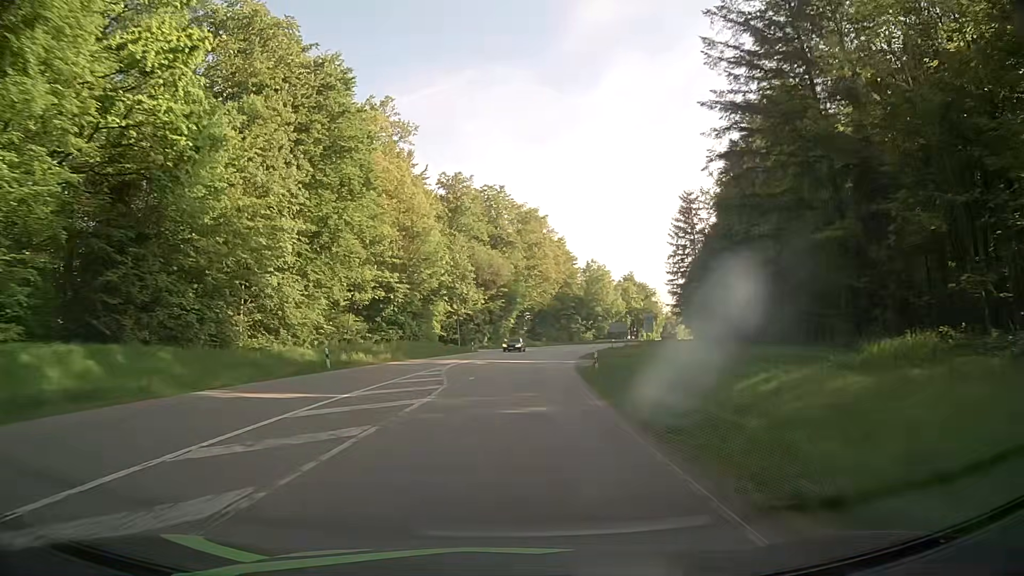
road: secondary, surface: asphalt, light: Day
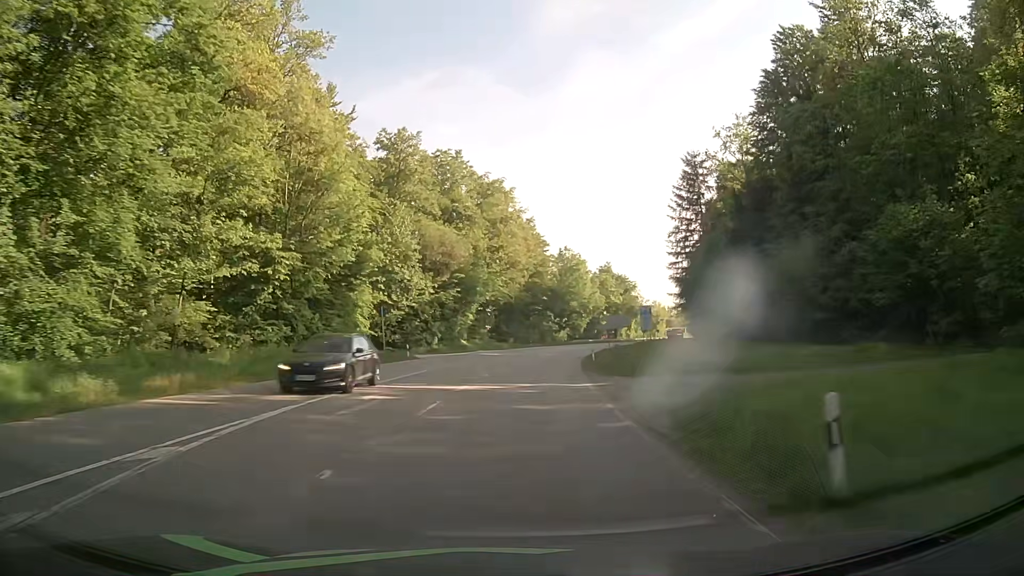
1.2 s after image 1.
(+0.4, +23.3) m; +3°
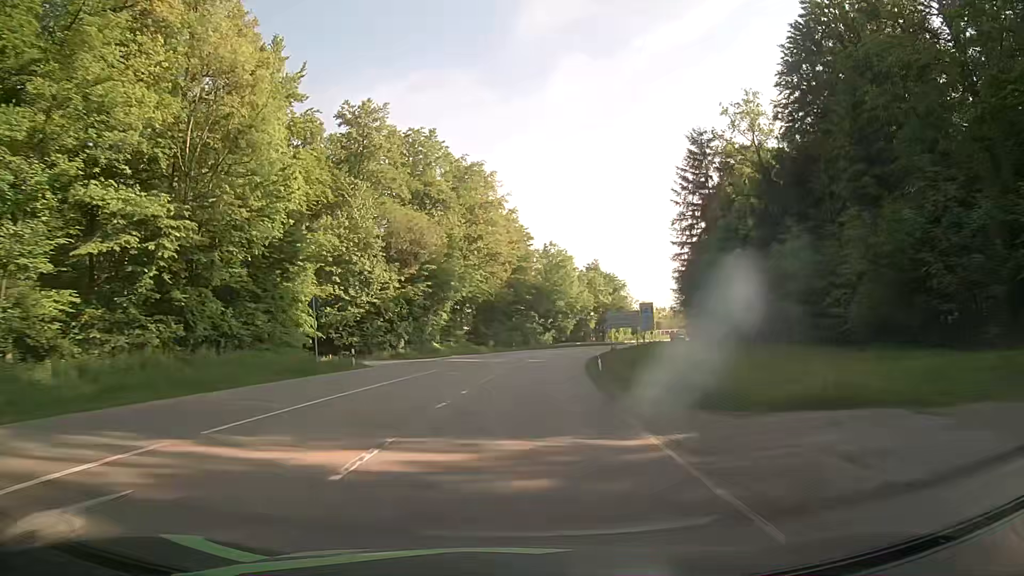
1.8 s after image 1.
(+0.2, +11.3) m; +2°
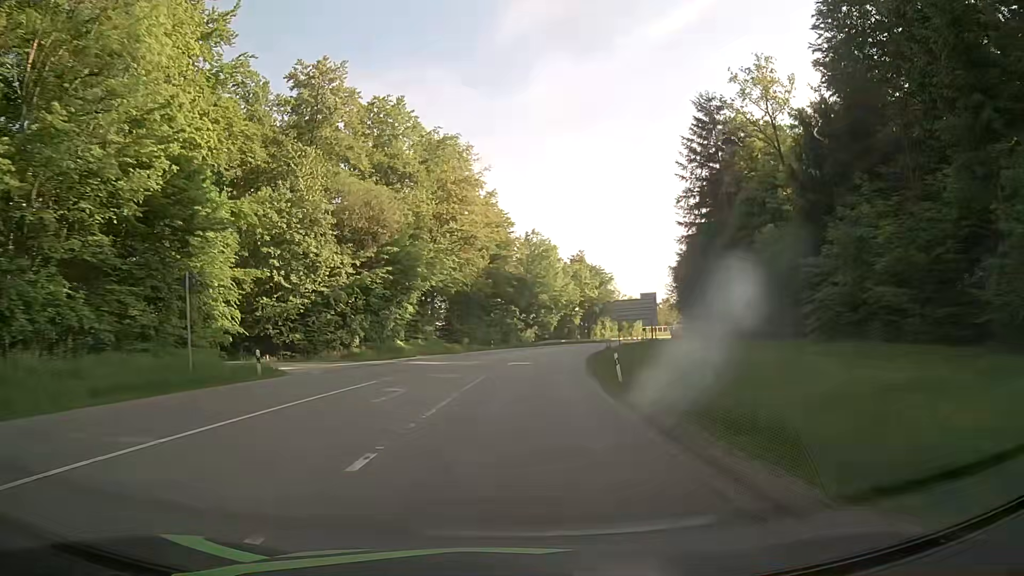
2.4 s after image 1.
(+0.2, +11.0) m; +1°
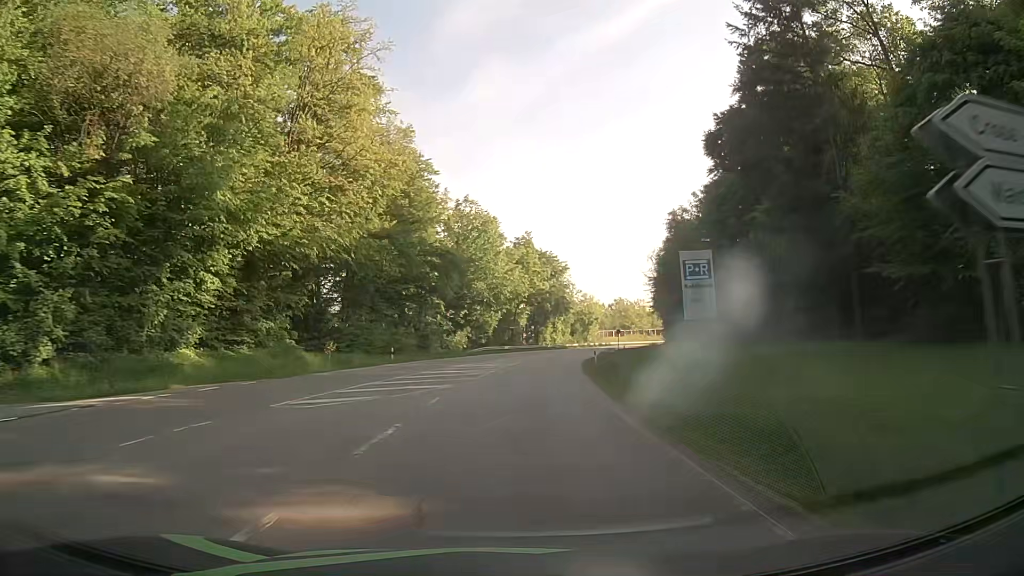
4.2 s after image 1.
(+1.6, +31.9) m; +6°
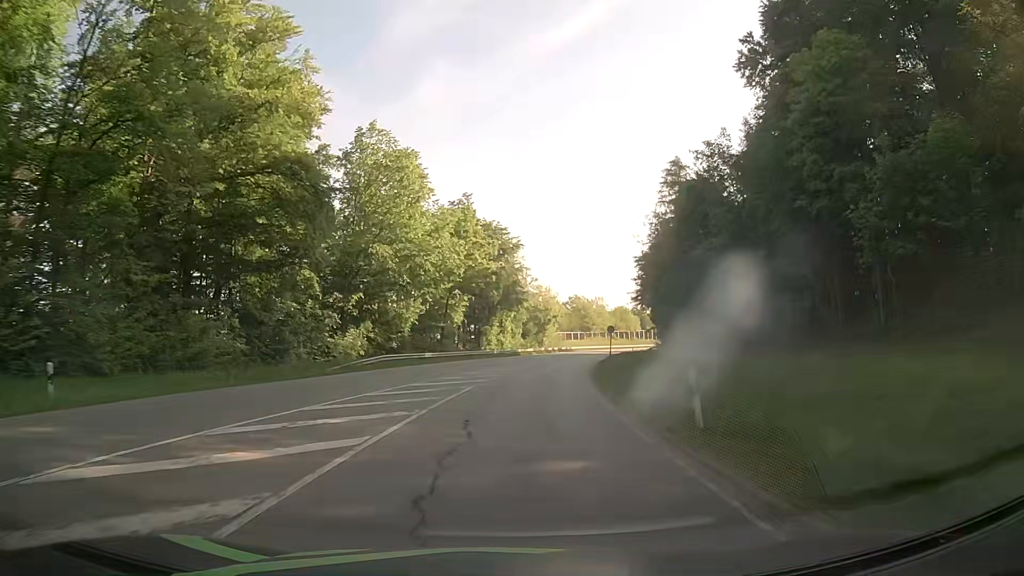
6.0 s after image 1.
(+1.3, +31.9) m; +5°
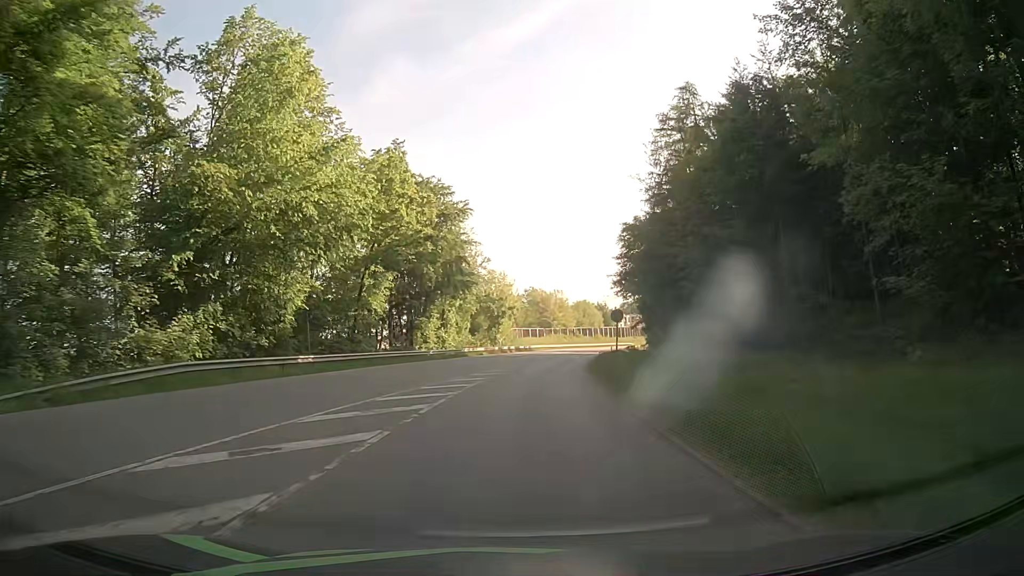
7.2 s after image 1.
(+0.6, +21.4) m; +4°
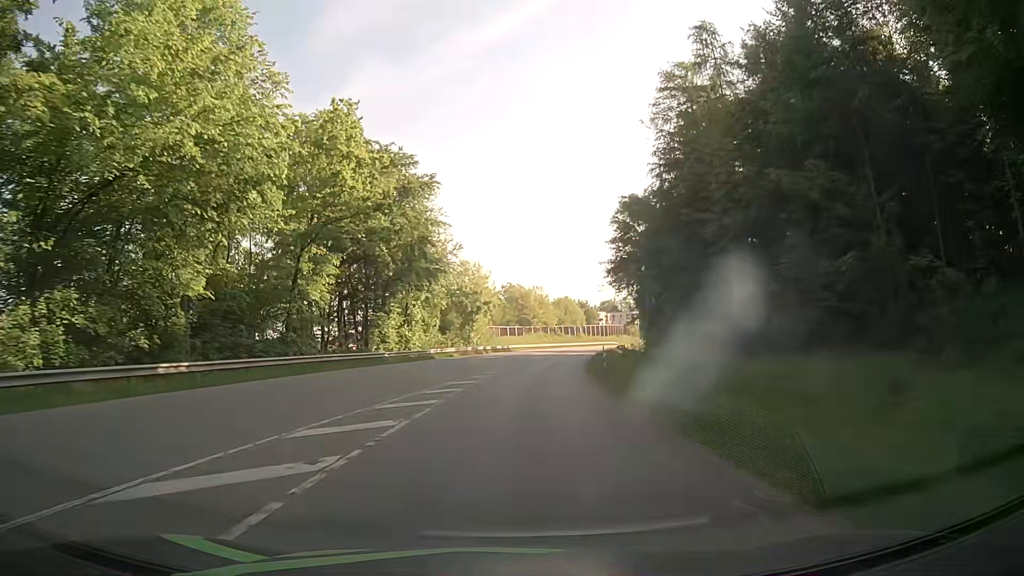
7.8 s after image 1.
(+0.2, +10.7) m; +2°
(0, +10) (+1, +20) (+1, +30) (+2, +40) (+4, +50) (+5, +60) (+7, +70) (+9, +79) (+12, +89) (+14, +99) m
